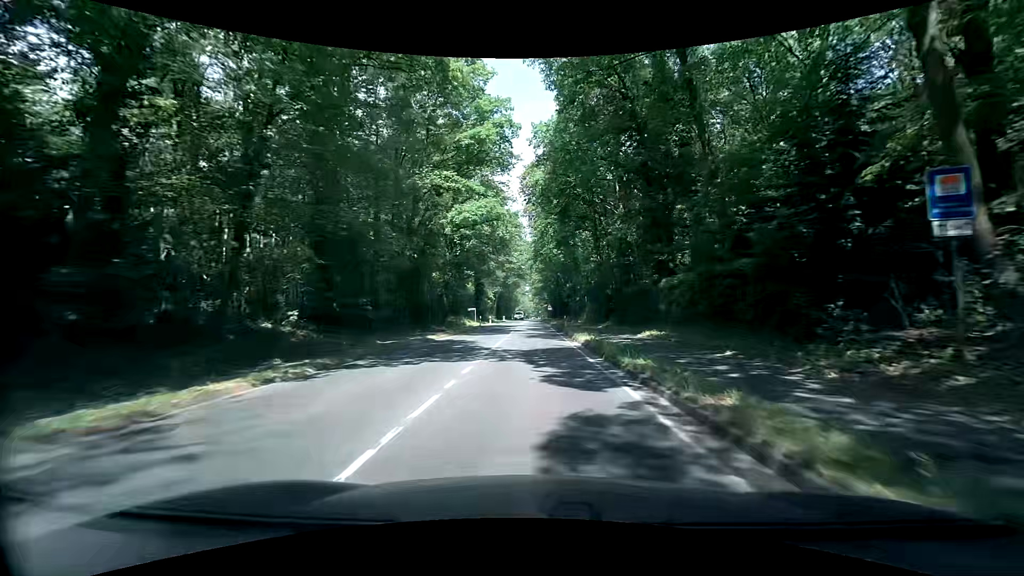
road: secondary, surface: asphalt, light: Day
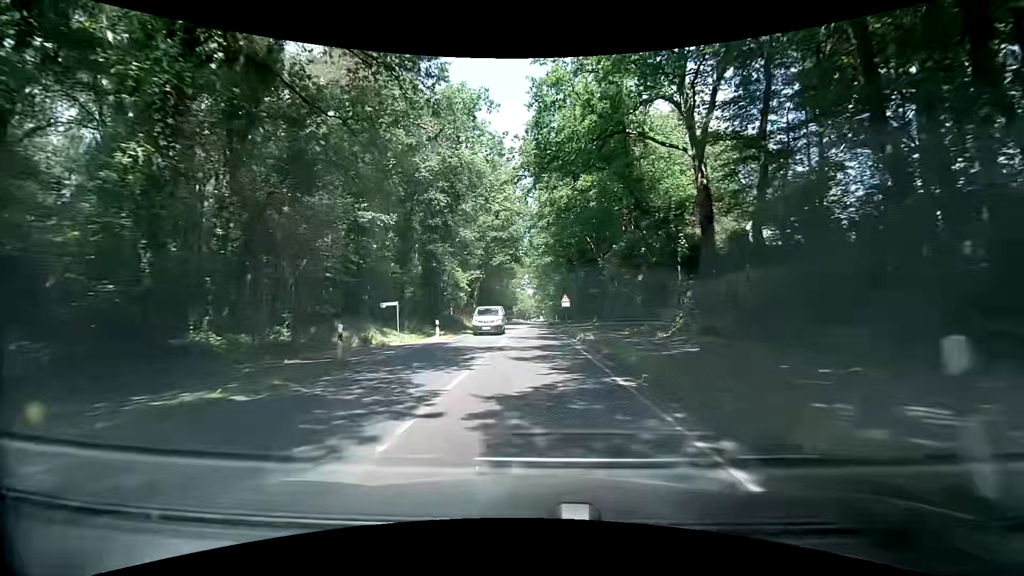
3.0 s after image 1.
(-0.5, +38.2) m; 0°
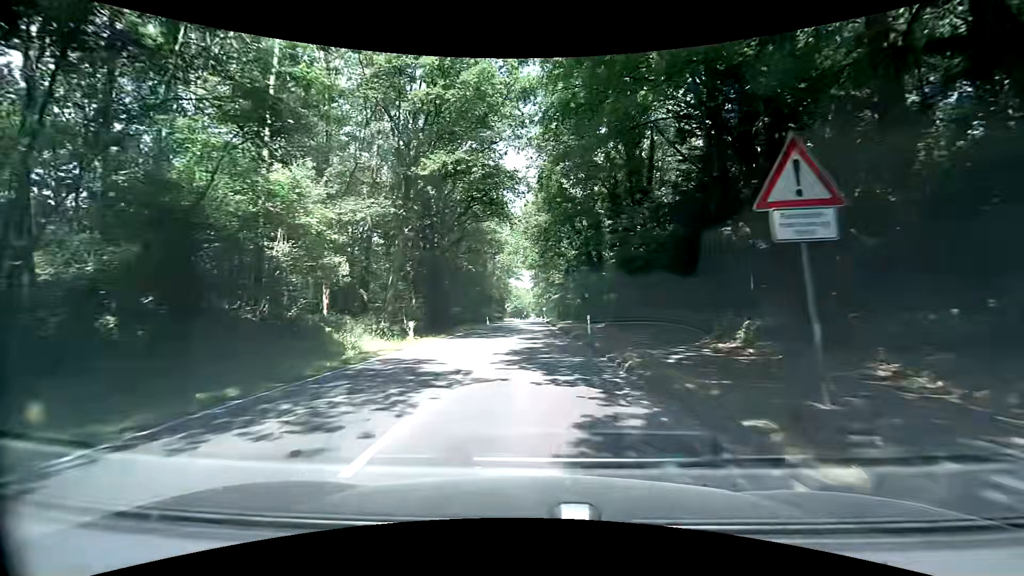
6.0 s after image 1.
(0.0, +38.0) m; -1°
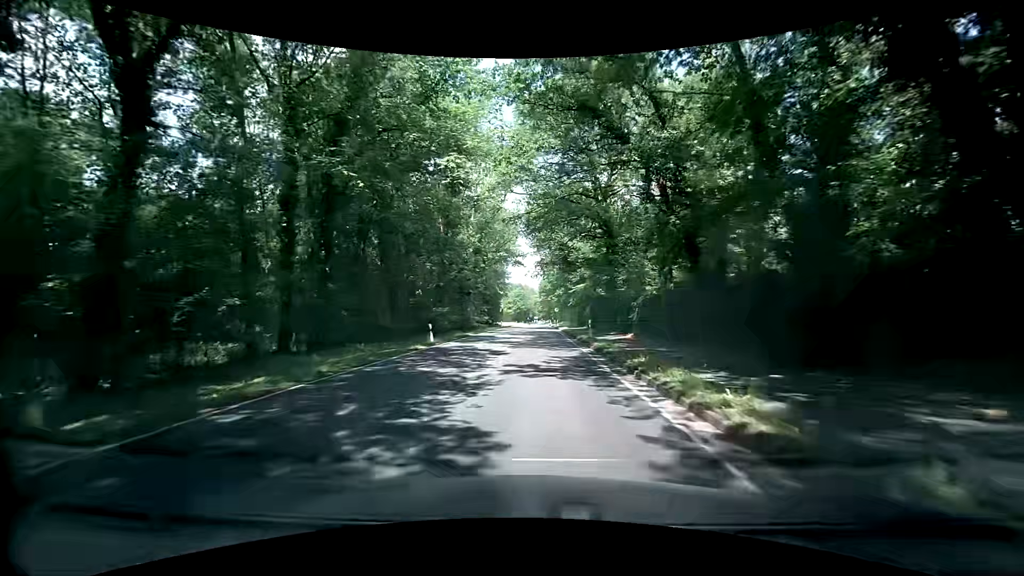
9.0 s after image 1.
(-0.2, +38.0) m; -1°
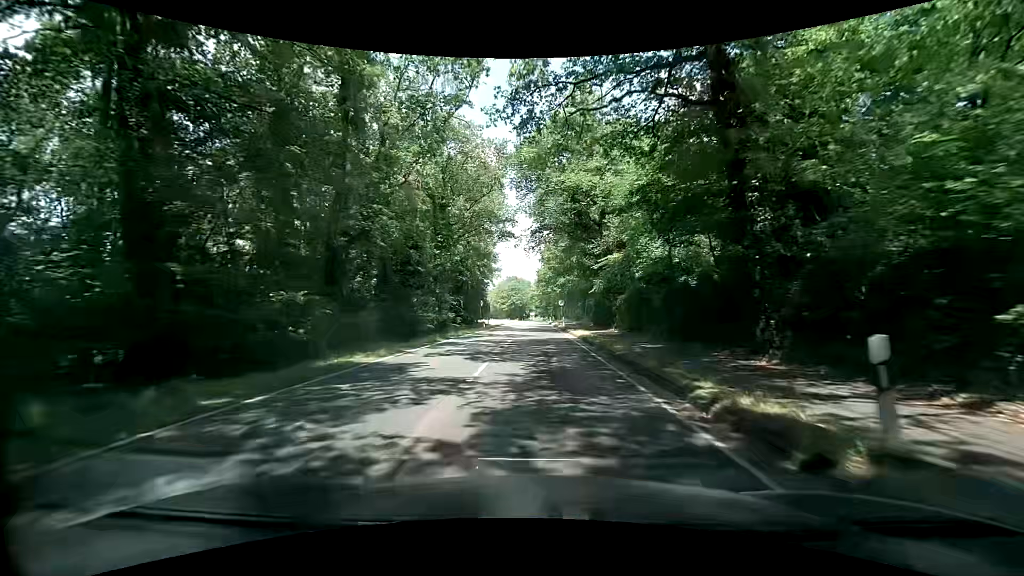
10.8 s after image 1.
(+0.5, +22.8) m; +2°
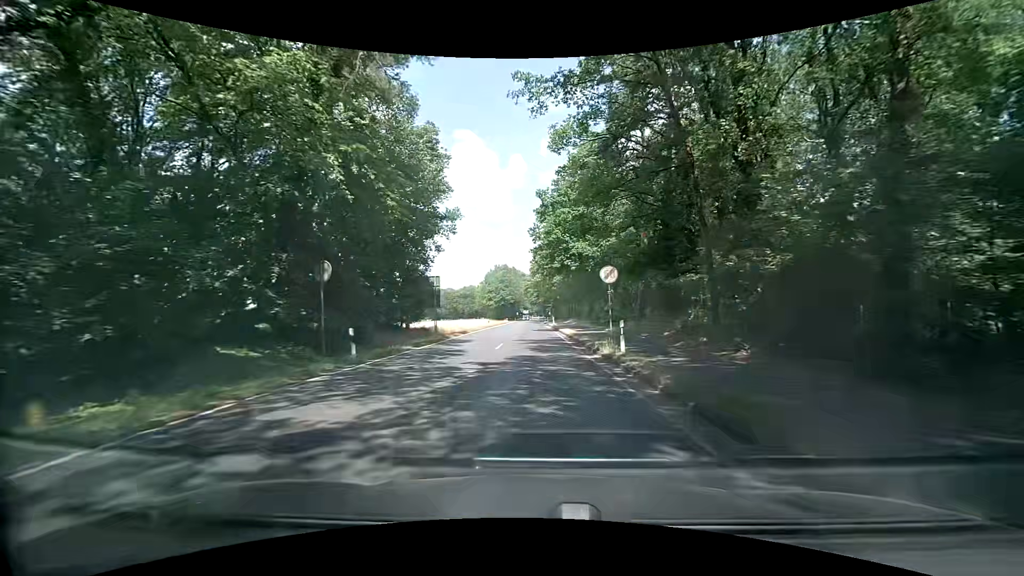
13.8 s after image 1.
(+0.2, +38.2) m; +1°
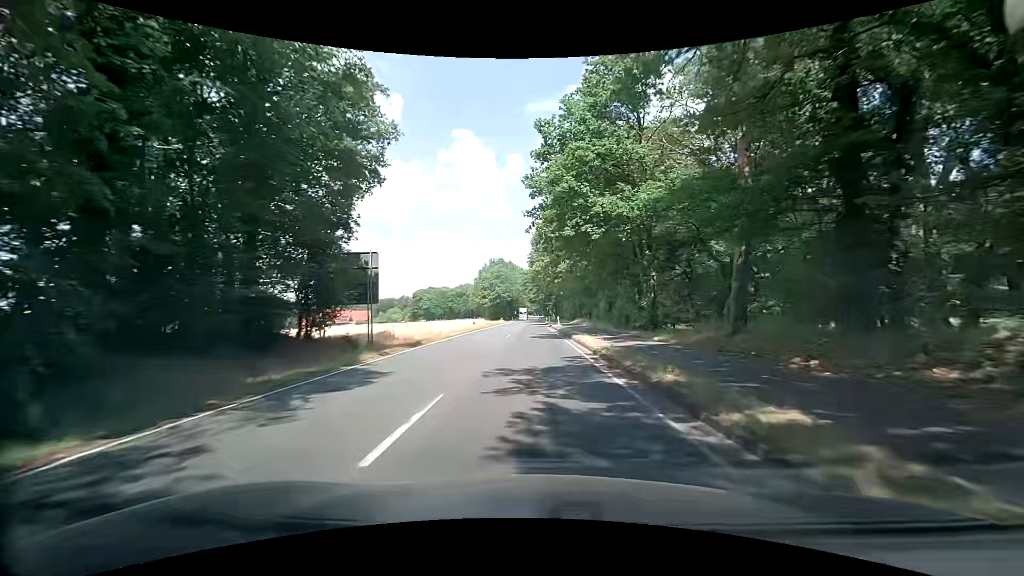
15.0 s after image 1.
(0.0, +15.5) m; -1°
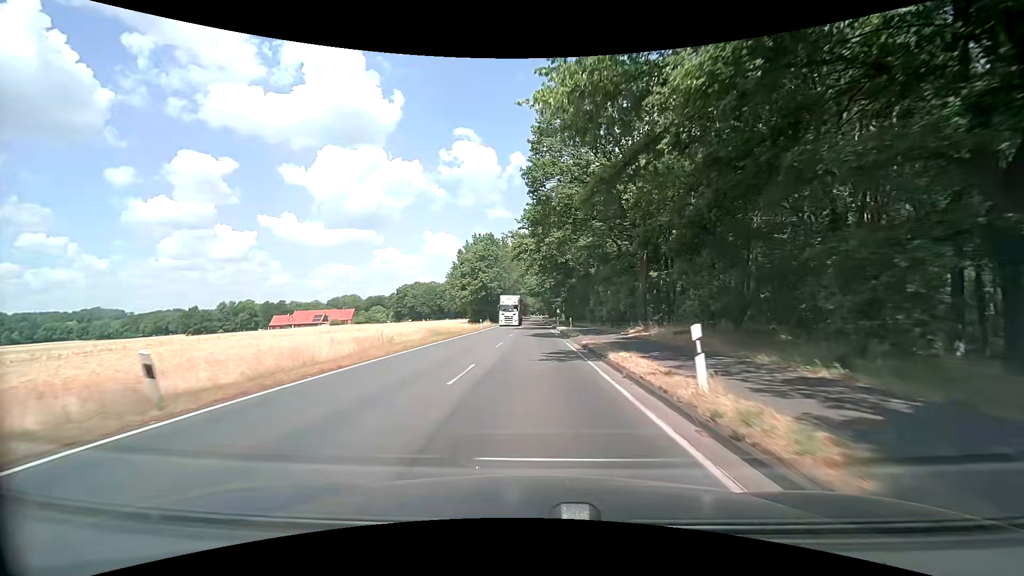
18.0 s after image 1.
(+0.1, +43.3) m; 0°
